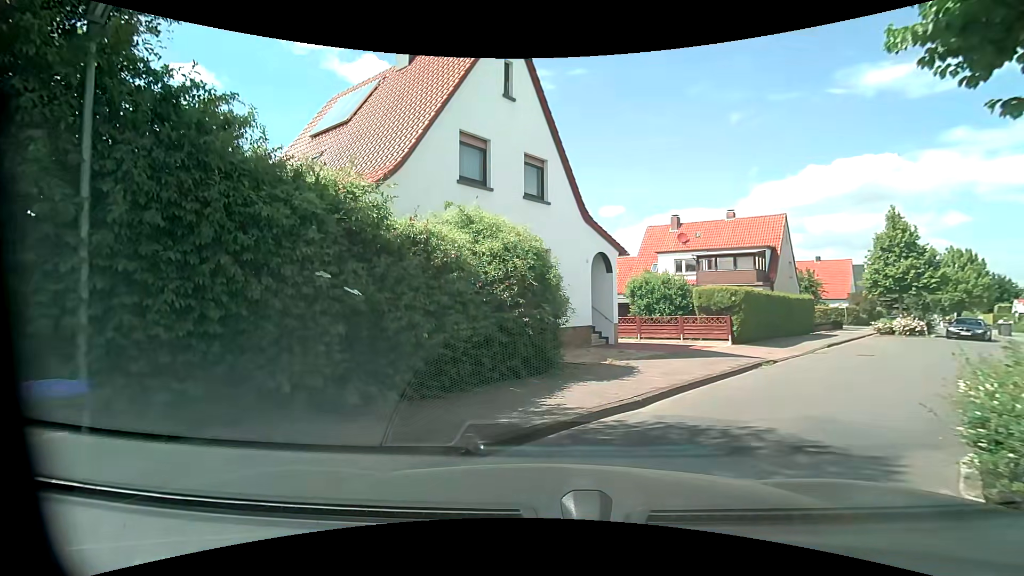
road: unclassified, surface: asphalt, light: Day
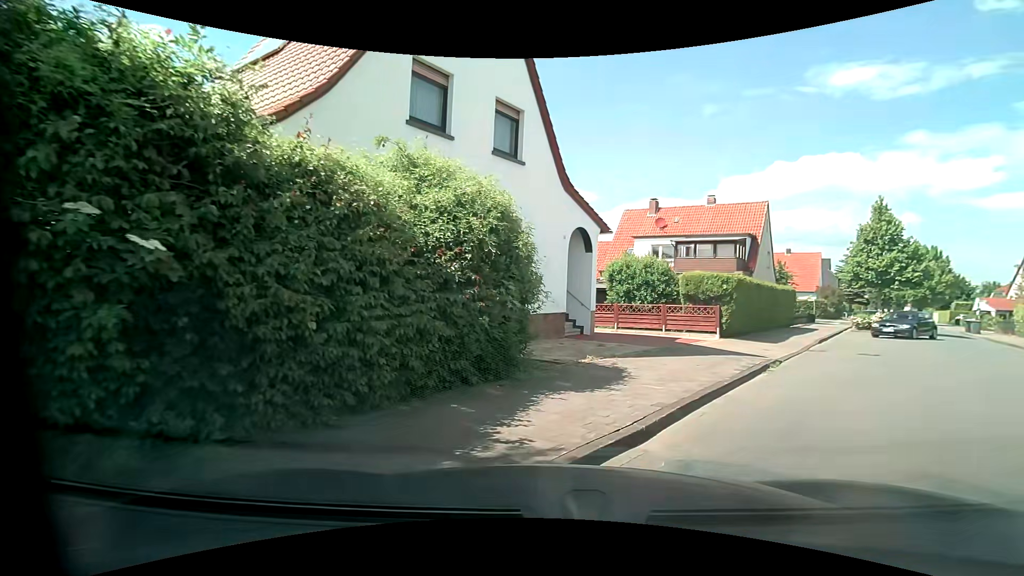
(0.0, +2.7) m; +6°
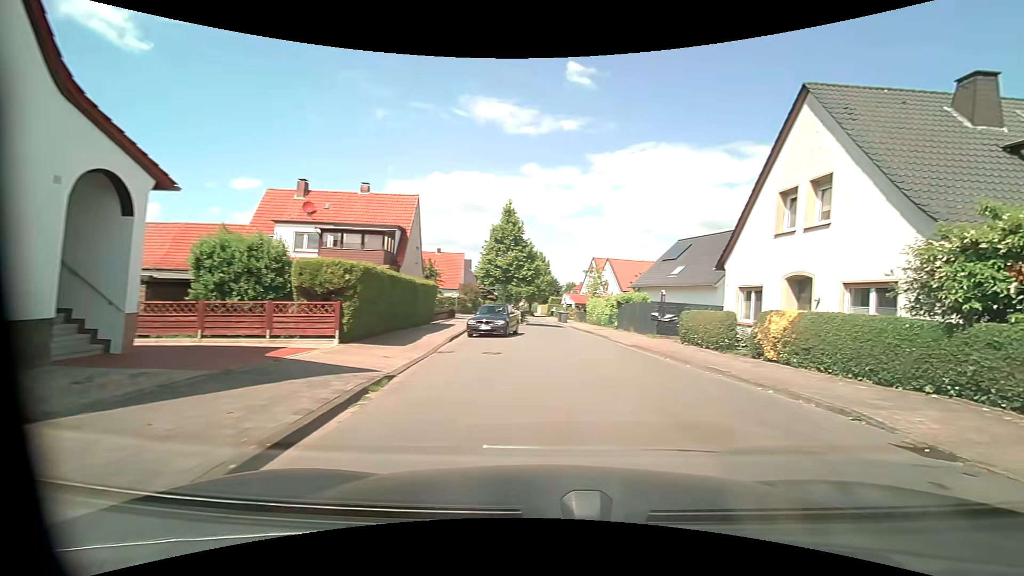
(+1.4, +4.6) m; +36°
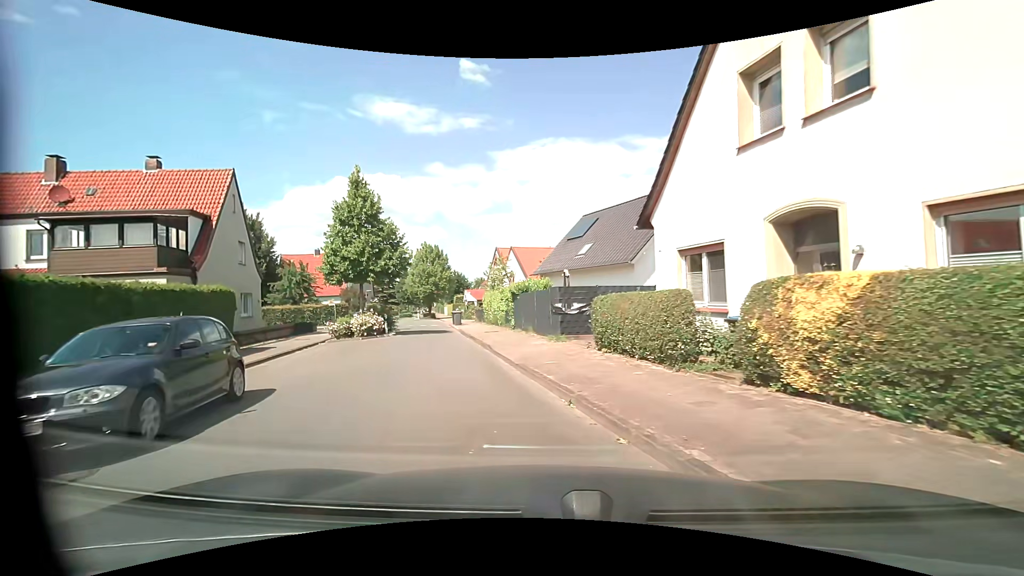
(+2.1, +9.2) m; +10°
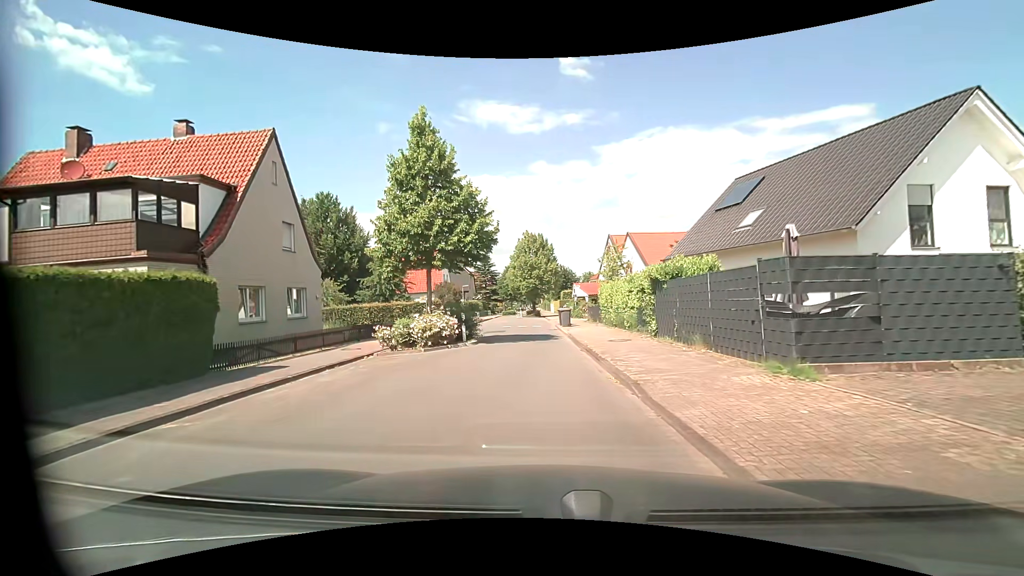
(-1.2, +8.9) m; -13°
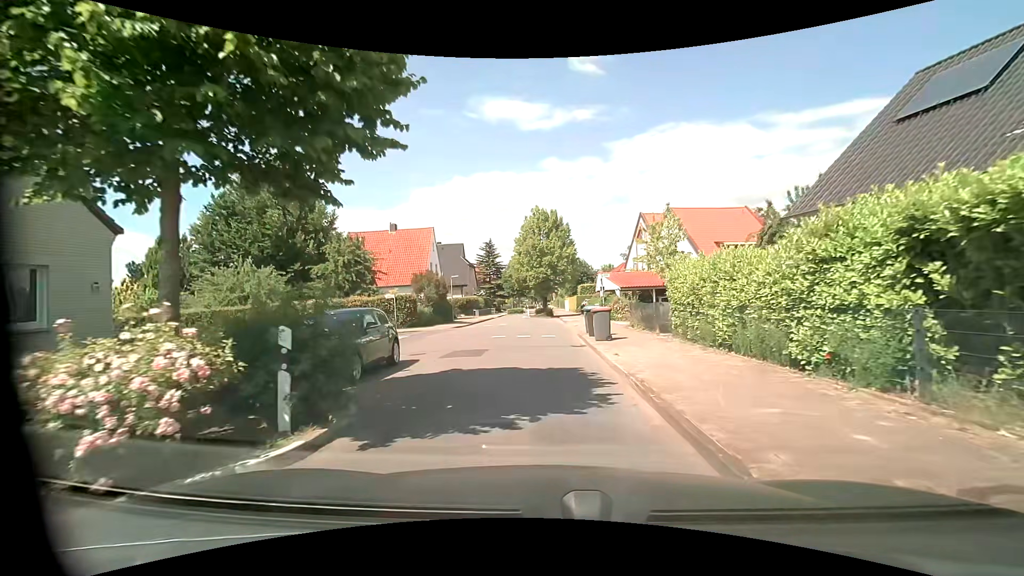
(-0.1, +13.6) m; -1°
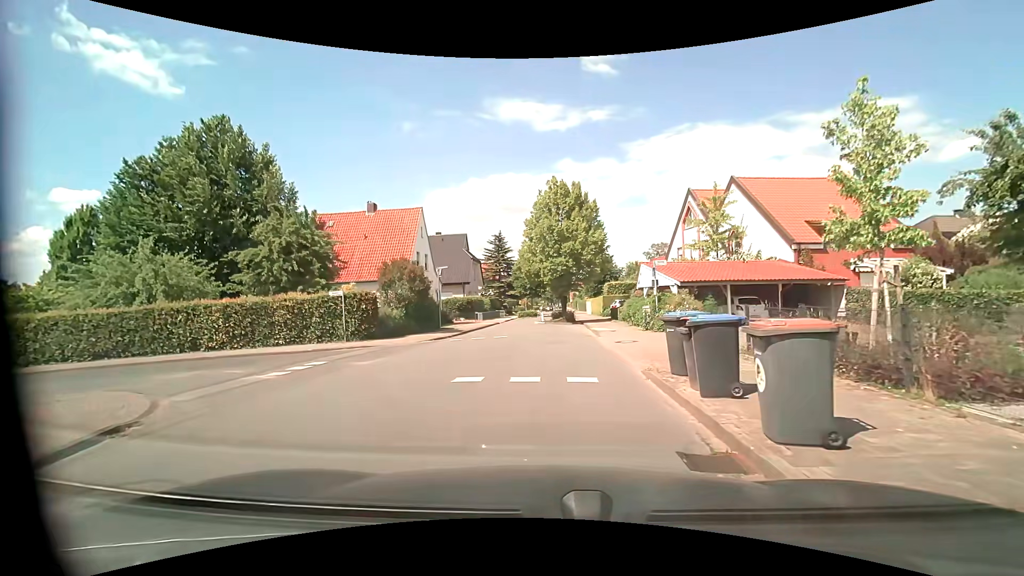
(-0.2, +11.2) m; -2°
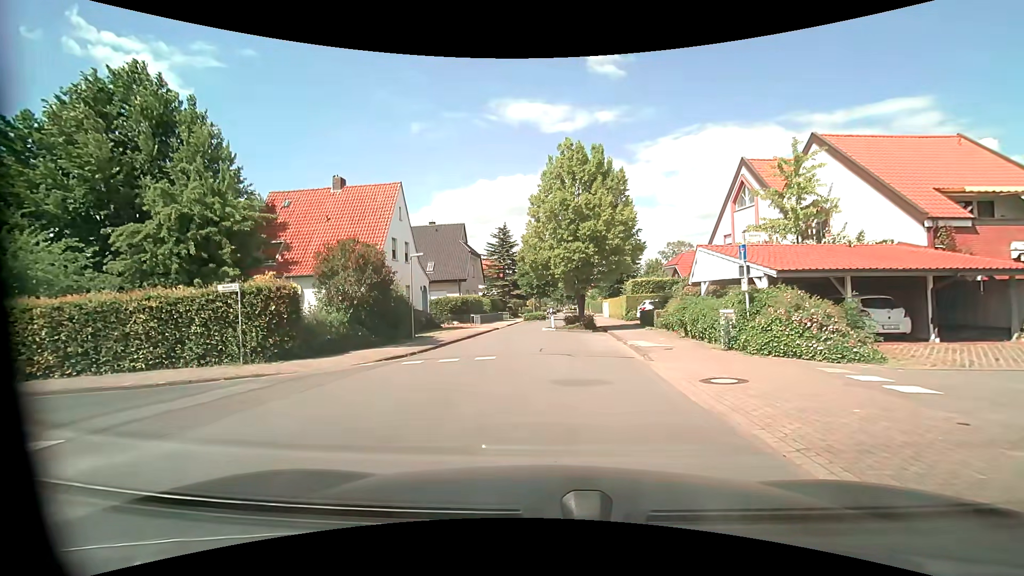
(-0.2, +8.6) m; -1°
